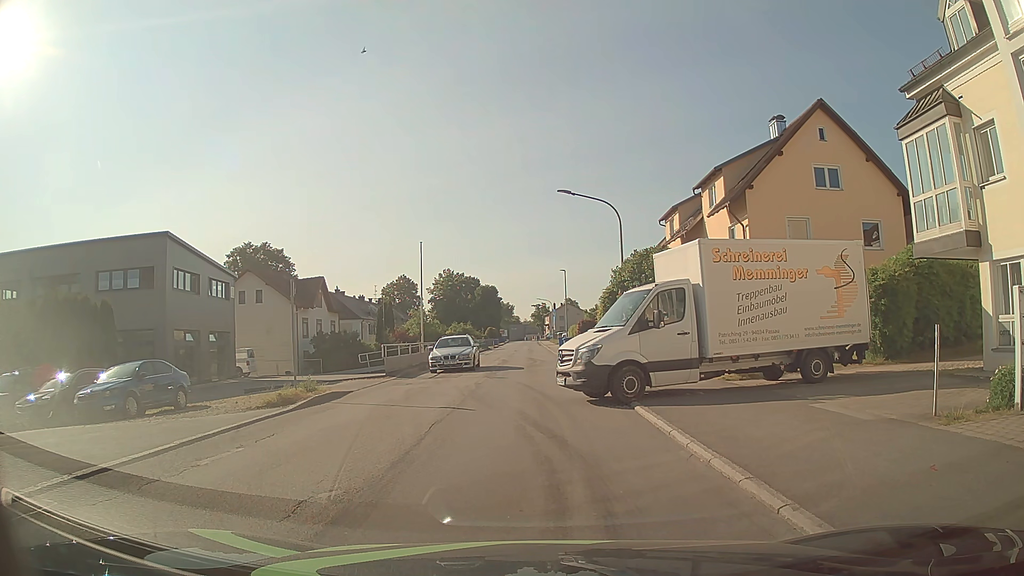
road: unclassified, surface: asphalt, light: Day
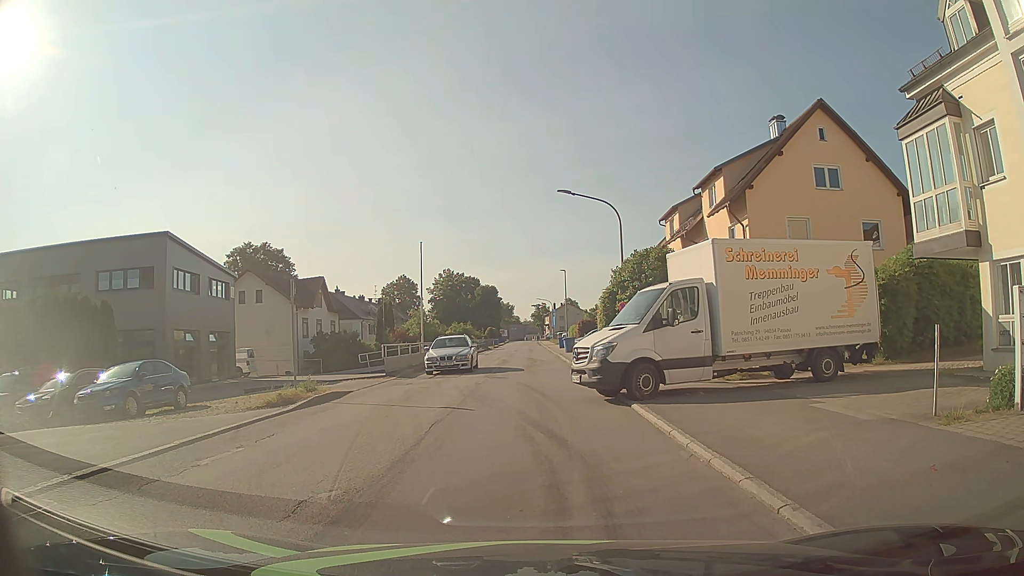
(0.0, 0.0) m; 0°
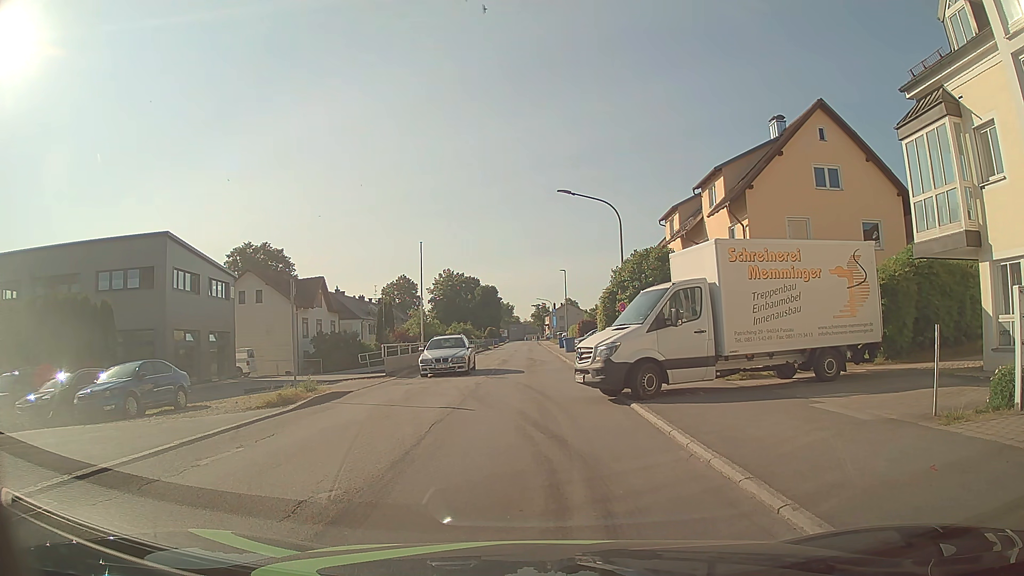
(0.0, 0.0) m; 0°
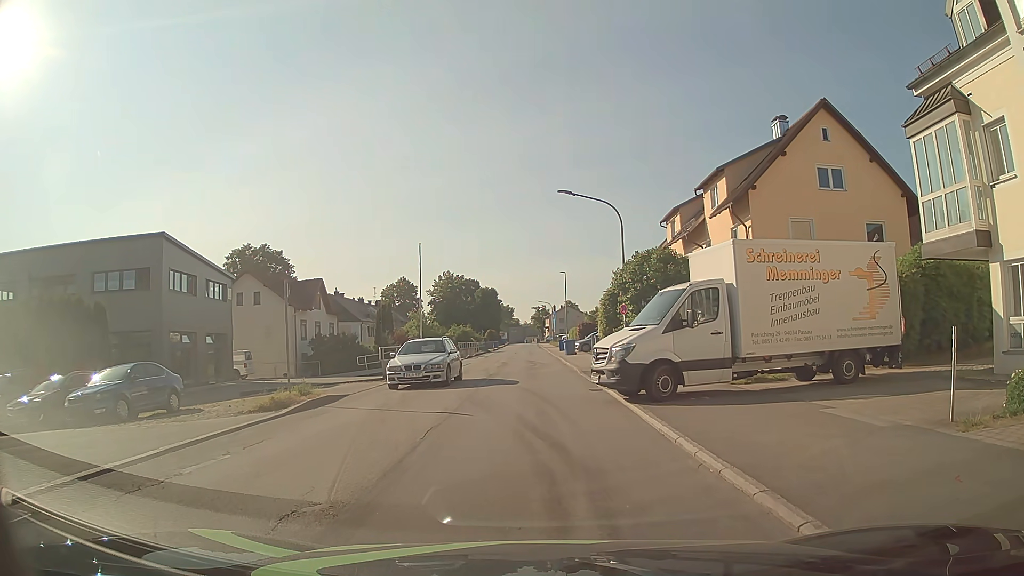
(0.0, +0.4) m; 0°
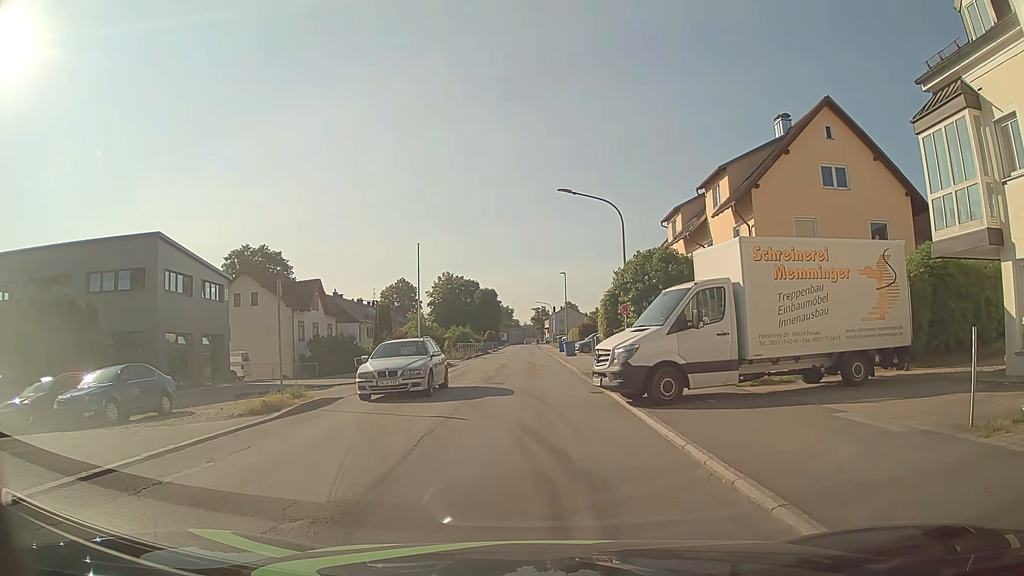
(0.0, +0.5) m; 0°
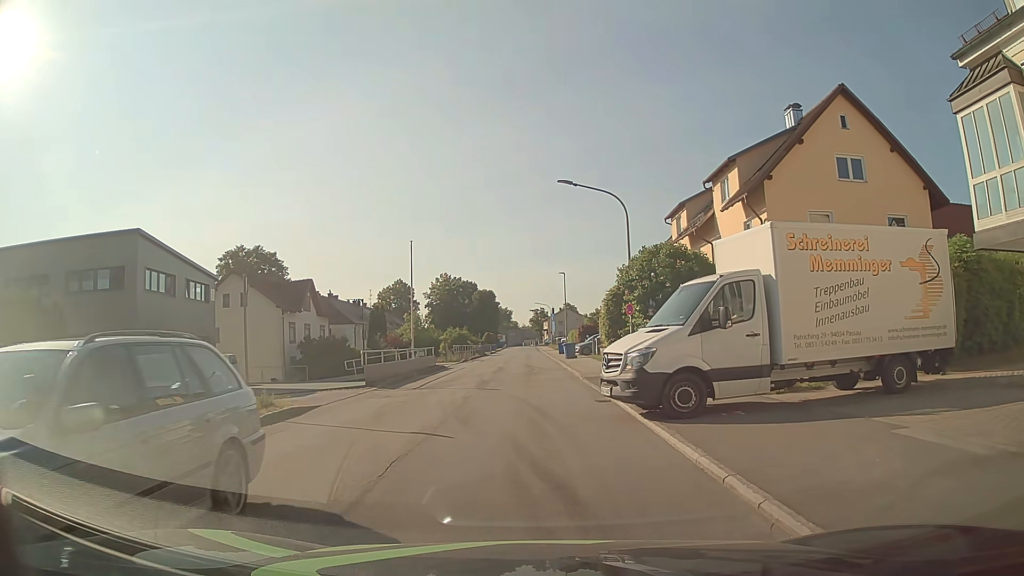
(0.0, +1.8) m; 0°
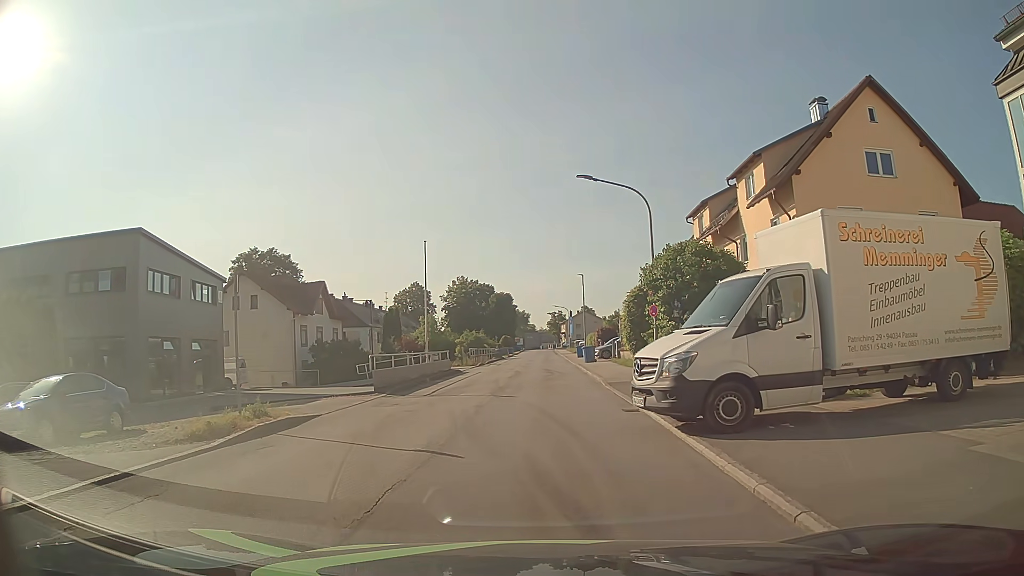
(0.0, +1.4) m; -2°
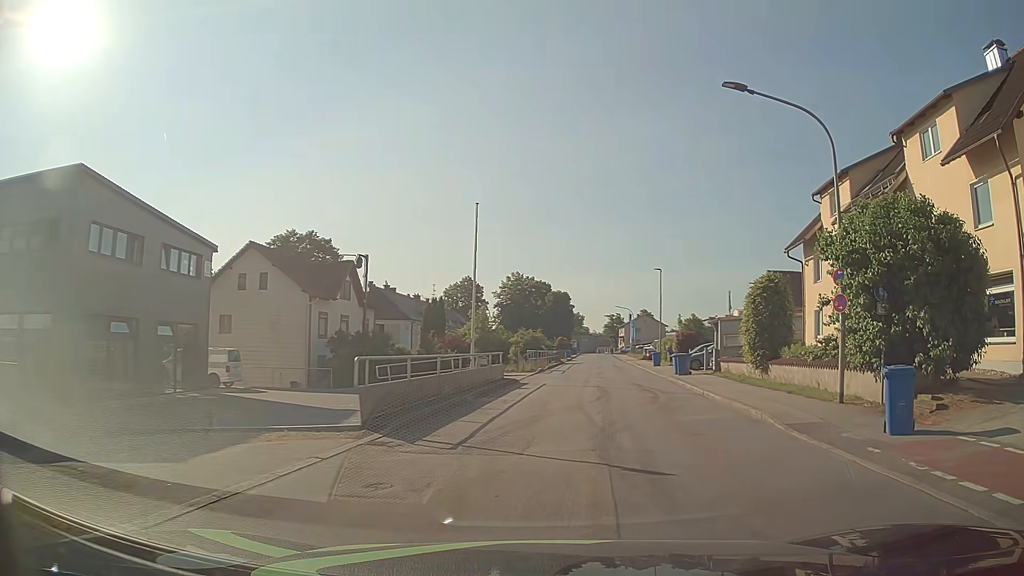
(-1.3, +10.4) m; -4°
